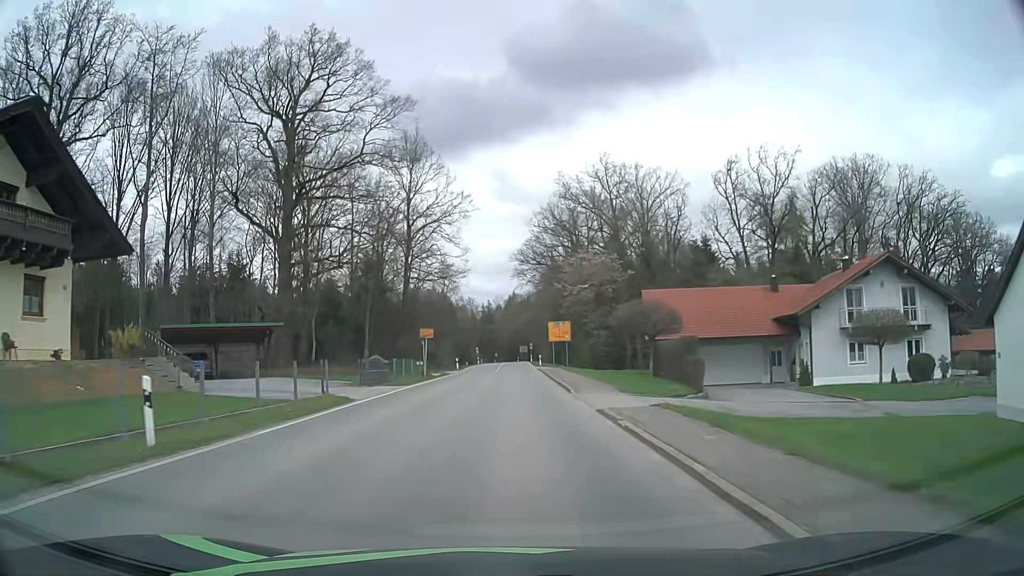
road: secondary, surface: asphalt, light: Day
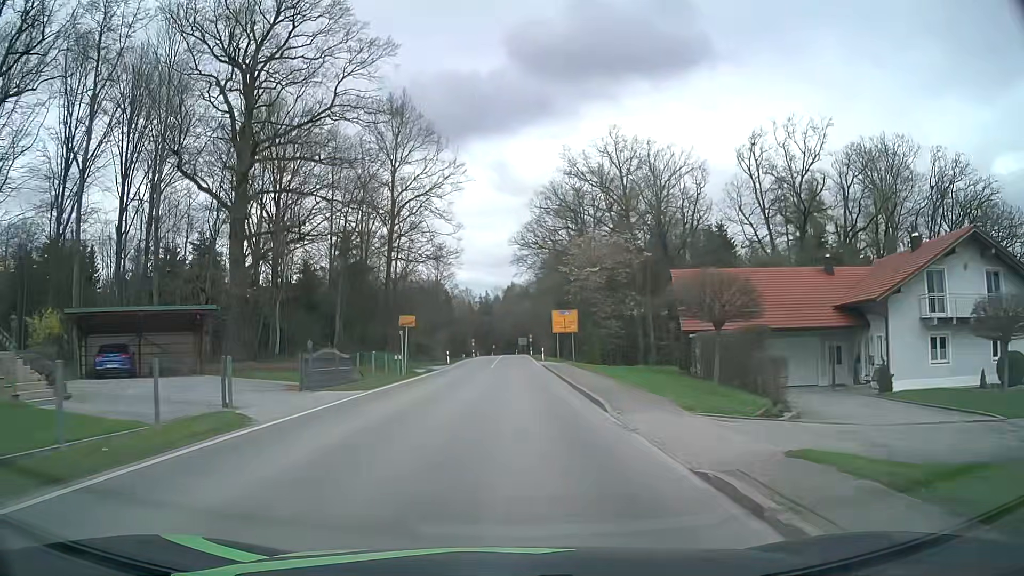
(0.0, +8.2) m; 0°
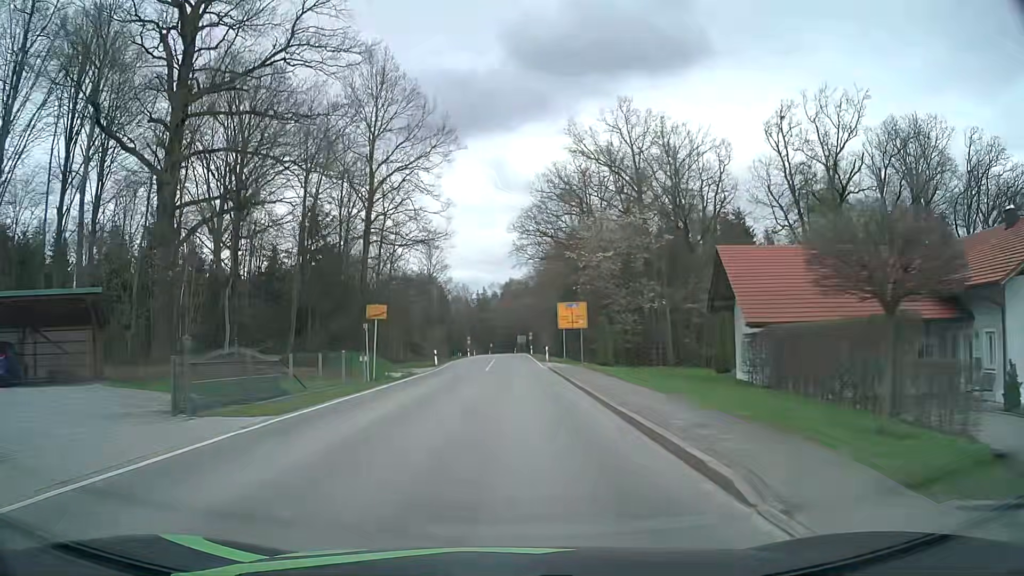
(0.0, +8.3) m; 0°
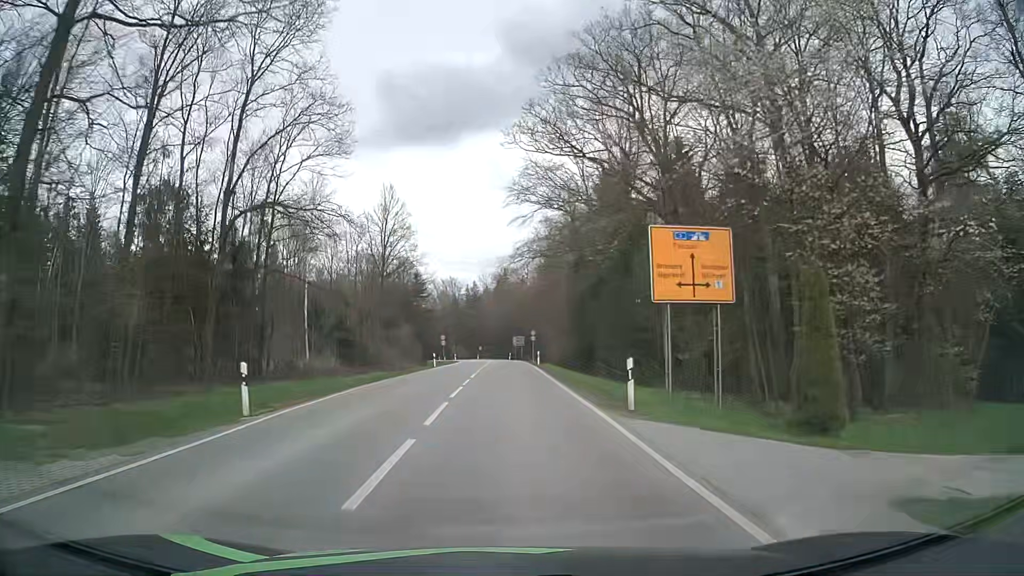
(+0.2, +34.9) m; +1°
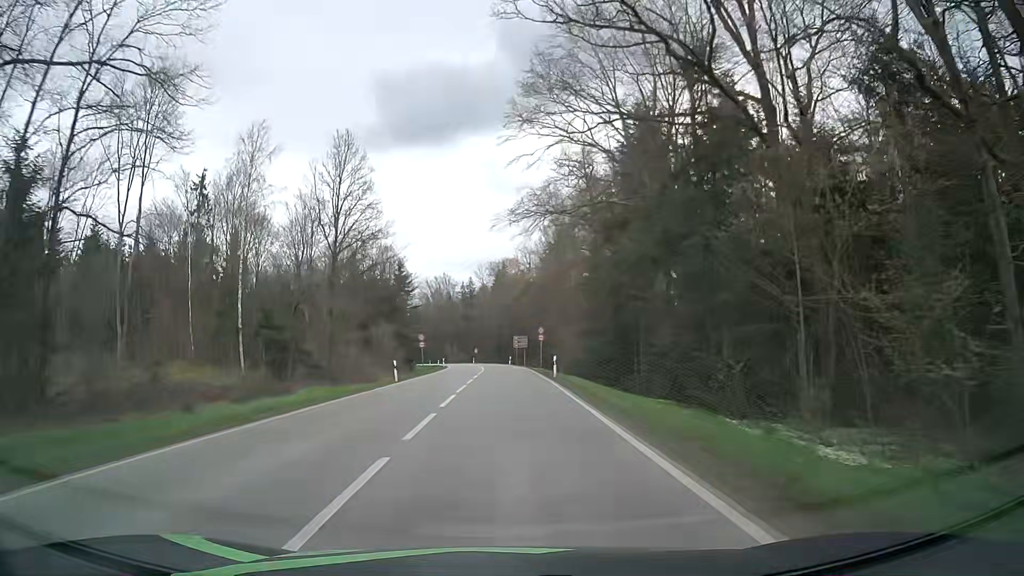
(0.0, +18.8) m; 0°
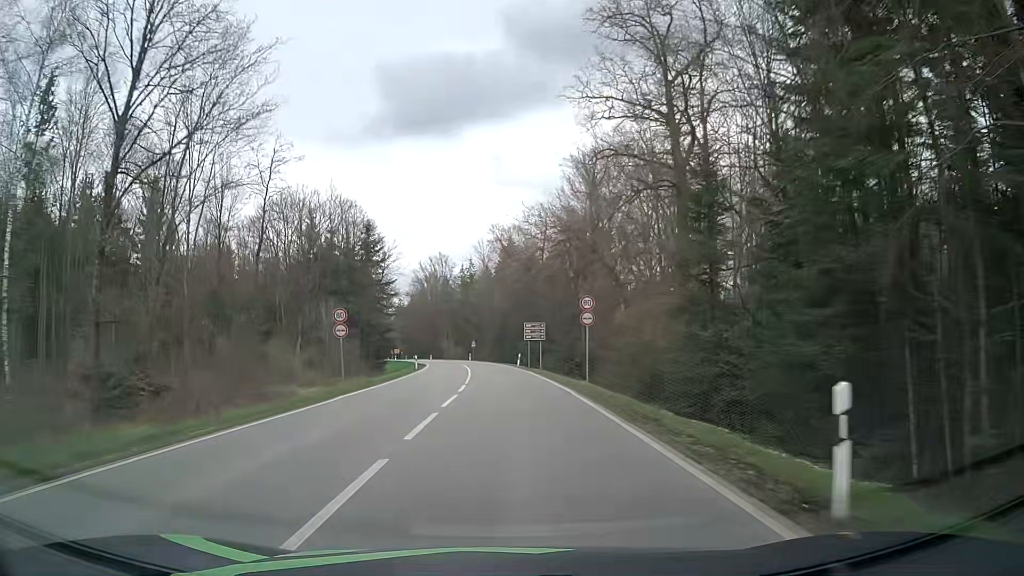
(-0.3, +30.1) m; 0°
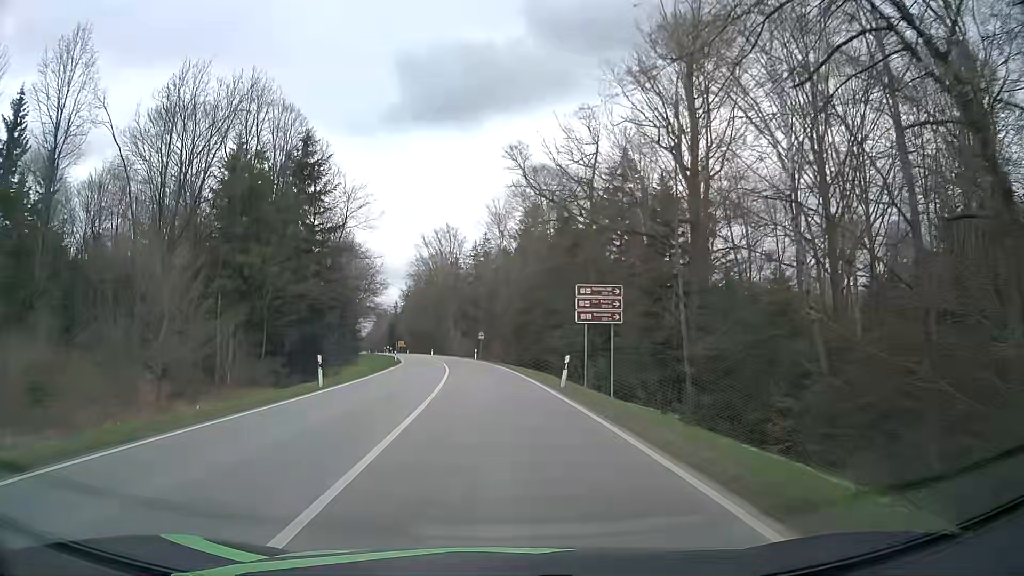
(-0.6, +32.4) m; -2°
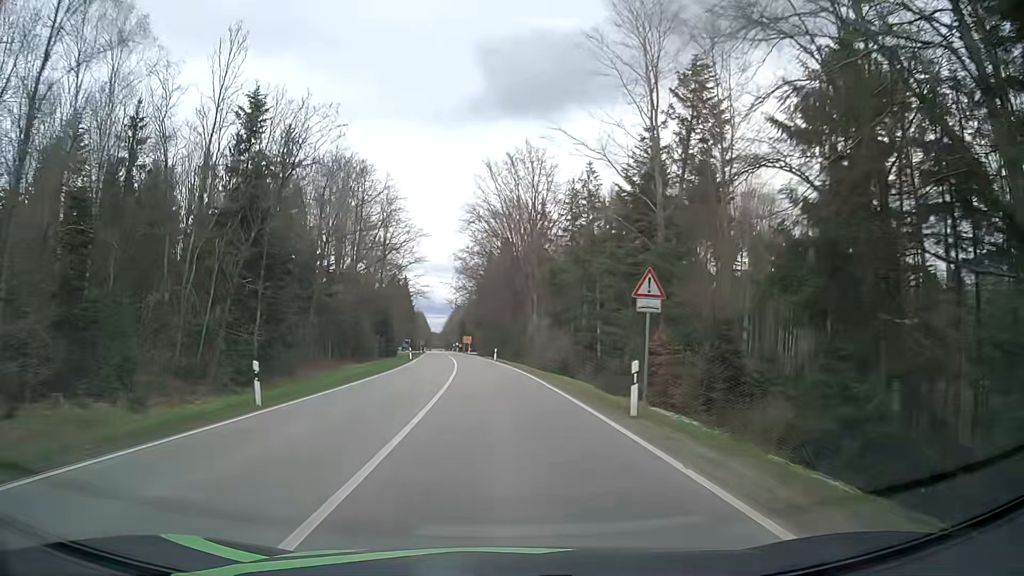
(-4.1, +57.7) m; -8°
(0, +10) (0, +20) (-1, +30) (-2, +40) (-2, +50) (-3, +60) (-4, +70) (-5, +80) (-6, +90) (-7, +100) m
